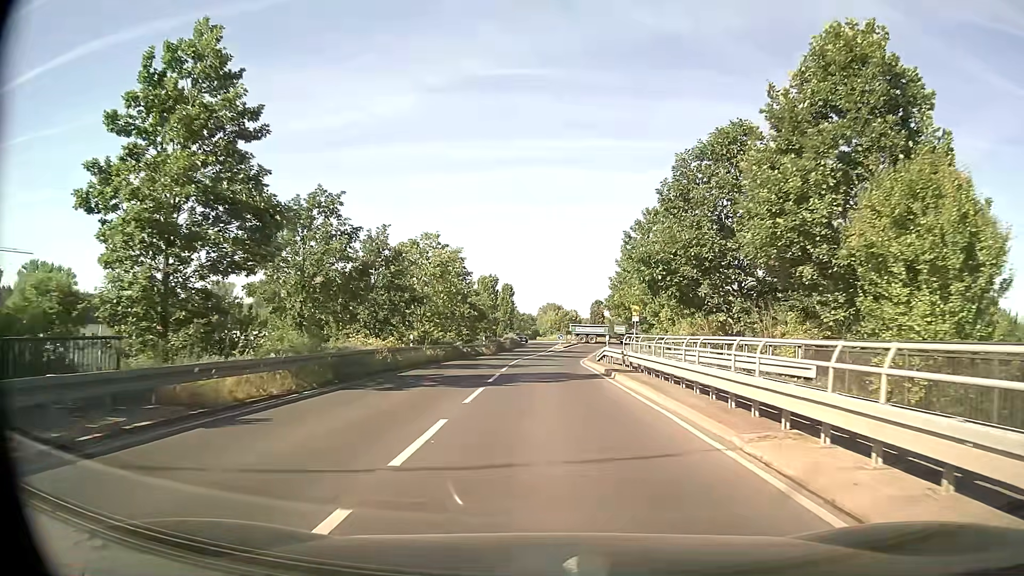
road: tertiary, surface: asphalt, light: Day
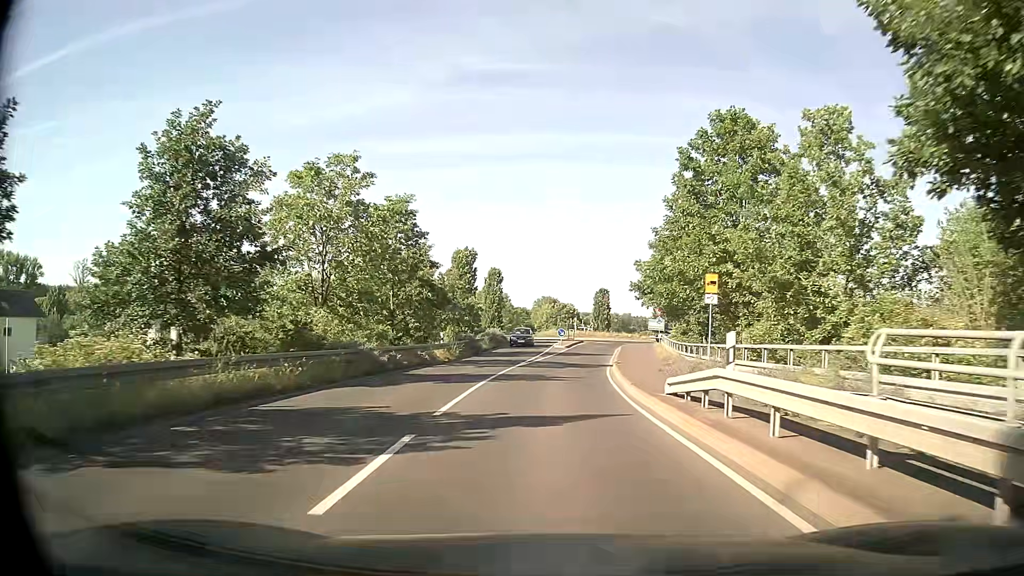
(0.0, +20.4) m; +1°
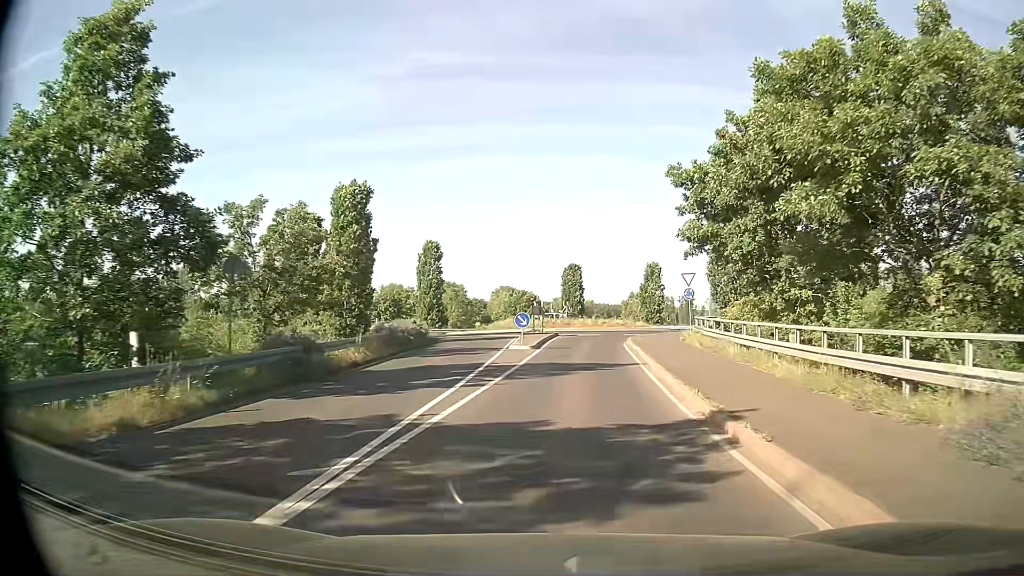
(+0.4, +24.7) m; +3°
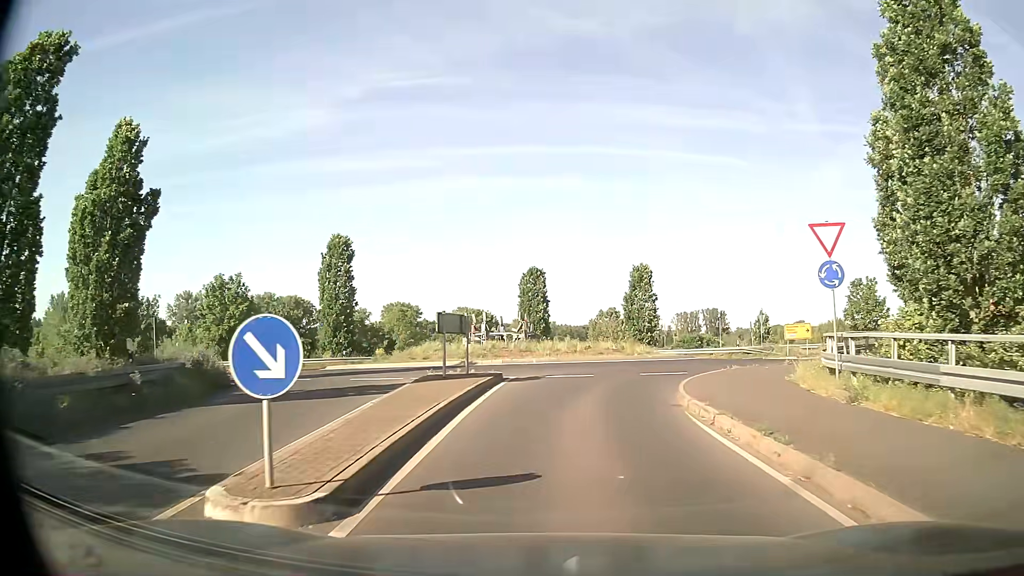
(+0.6, +21.4) m; +3°
